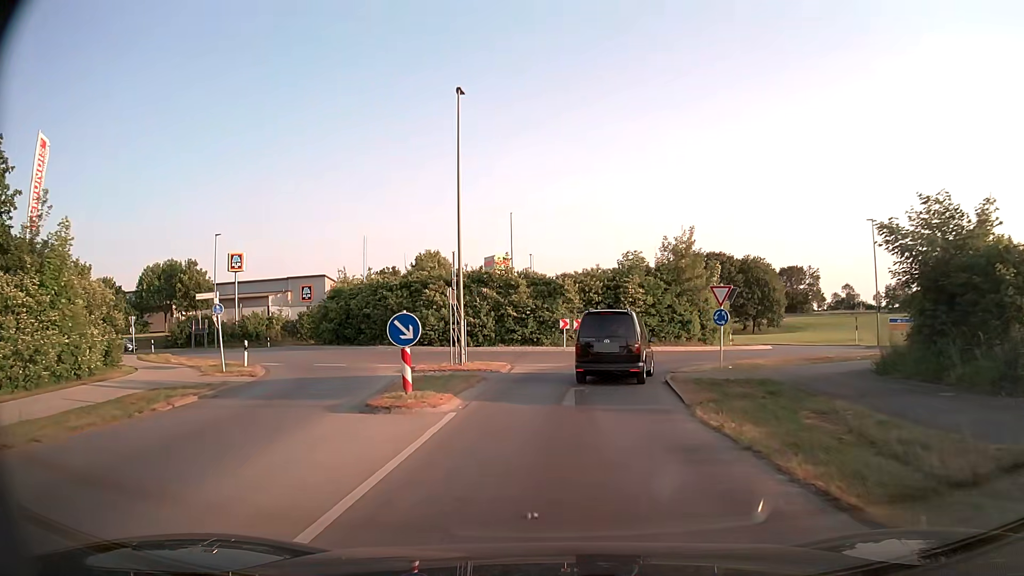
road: tertiary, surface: asphalt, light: Day
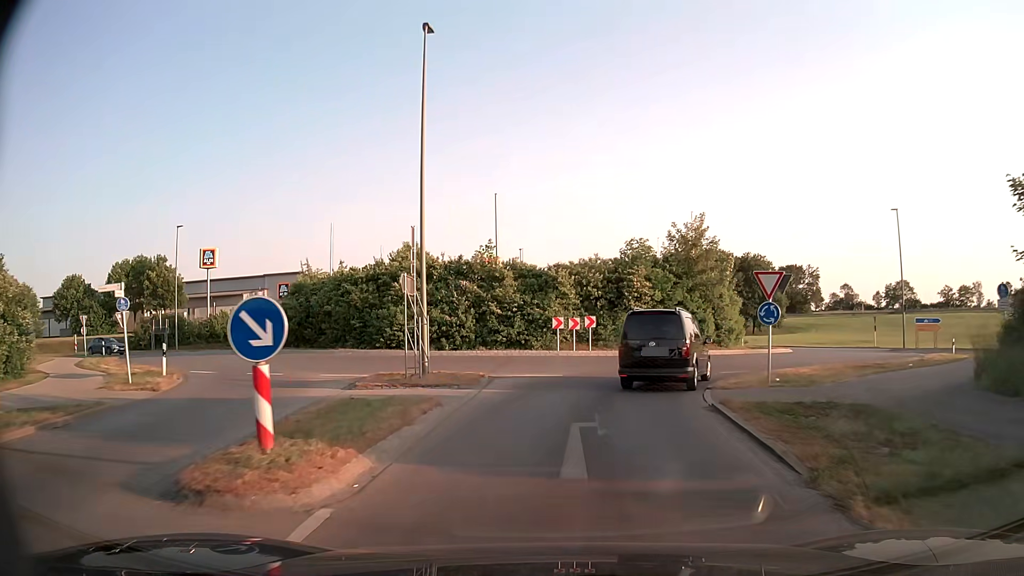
(0.0, +5.9) m; 0°
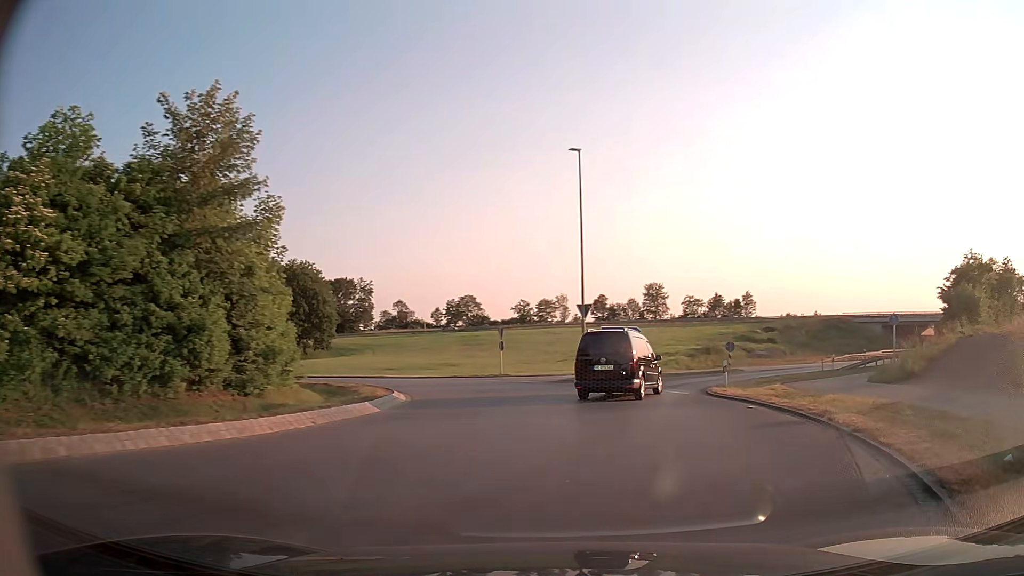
(+5.0, +22.8) m; +38°
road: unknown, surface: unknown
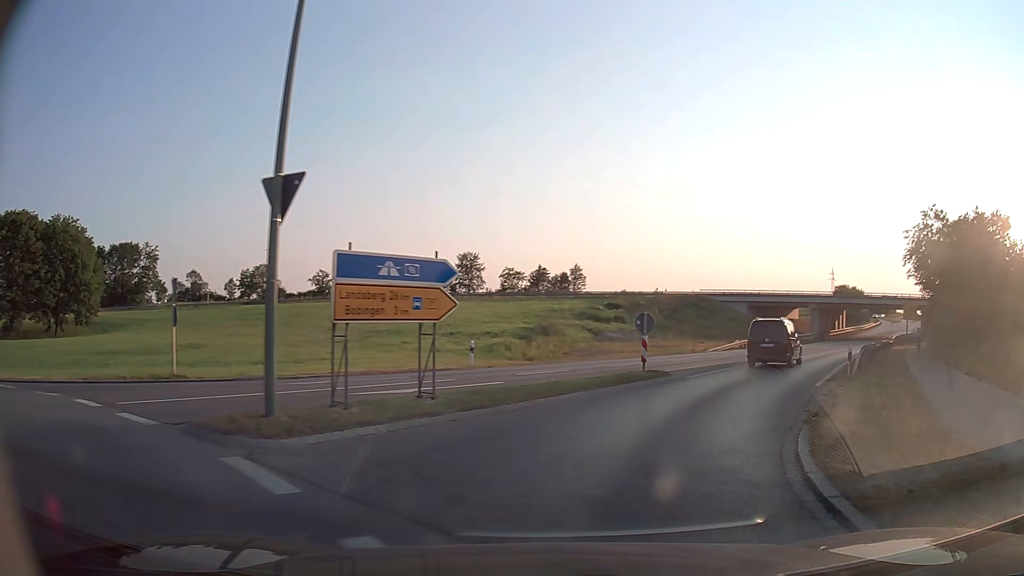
(+2.7, +21.9) m; +16°
(+1, +10) (+5, +19) (+10, +28) (+15, +36) (+21, +45) (+26, +53) (+31, +62) (+37, +70) (+42, +78) (+48, +87) m
